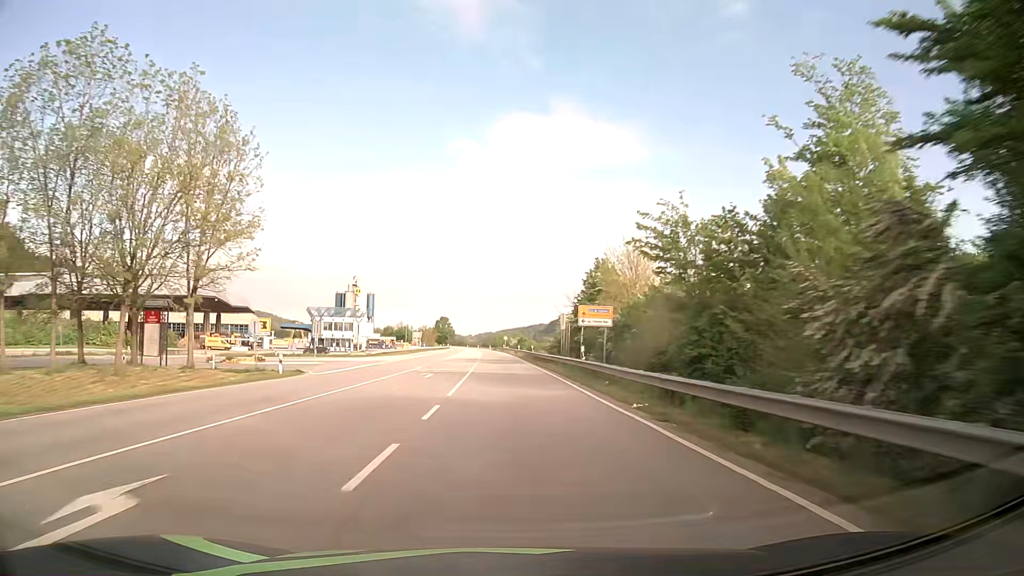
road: primary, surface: asphalt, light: Day
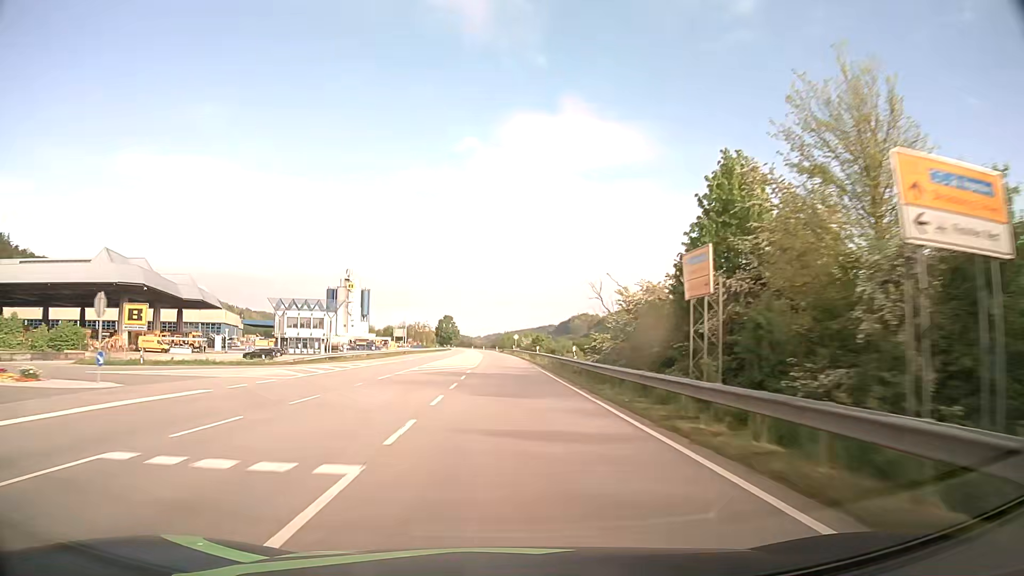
(-0.1, +31.5) m; -1°
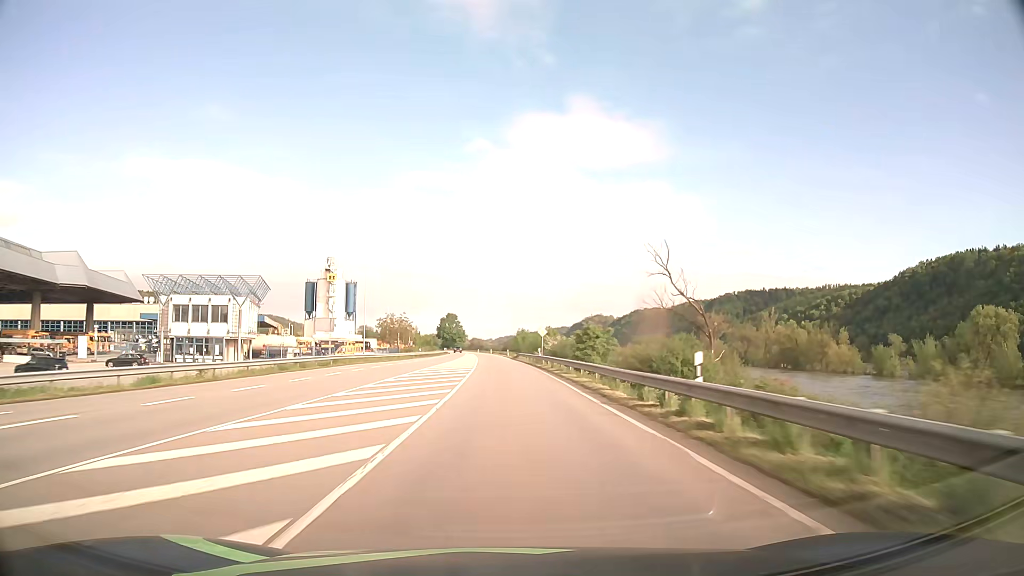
(-0.5, +47.3) m; -1°
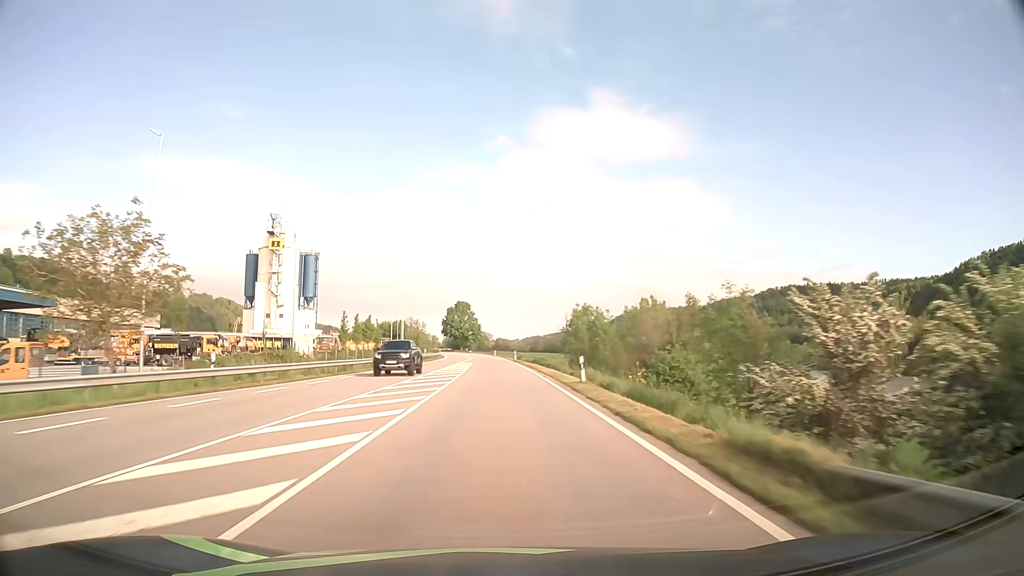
(-1.3, +78.8) m; -2°
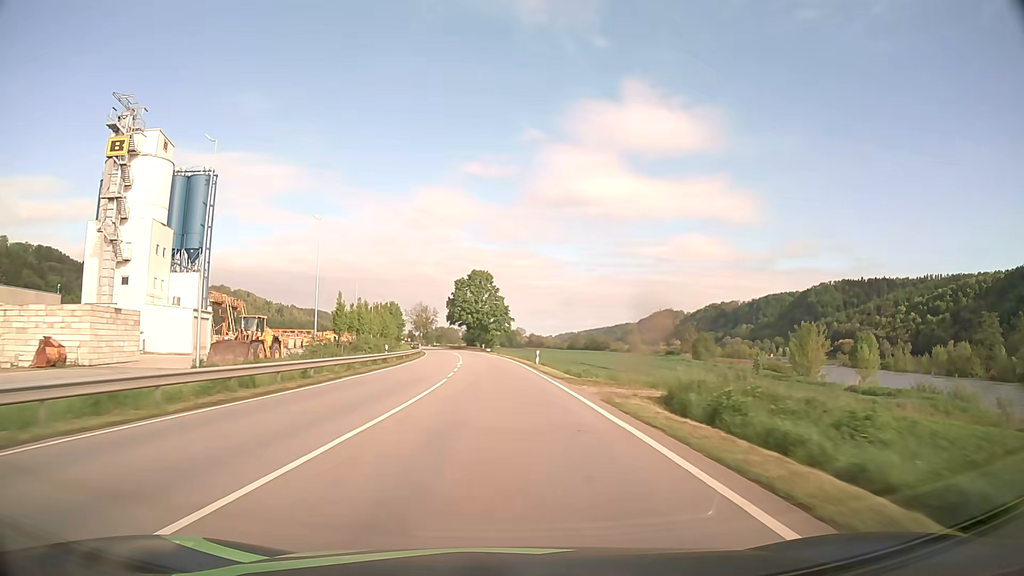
(-1.9, +78.9) m; -3°
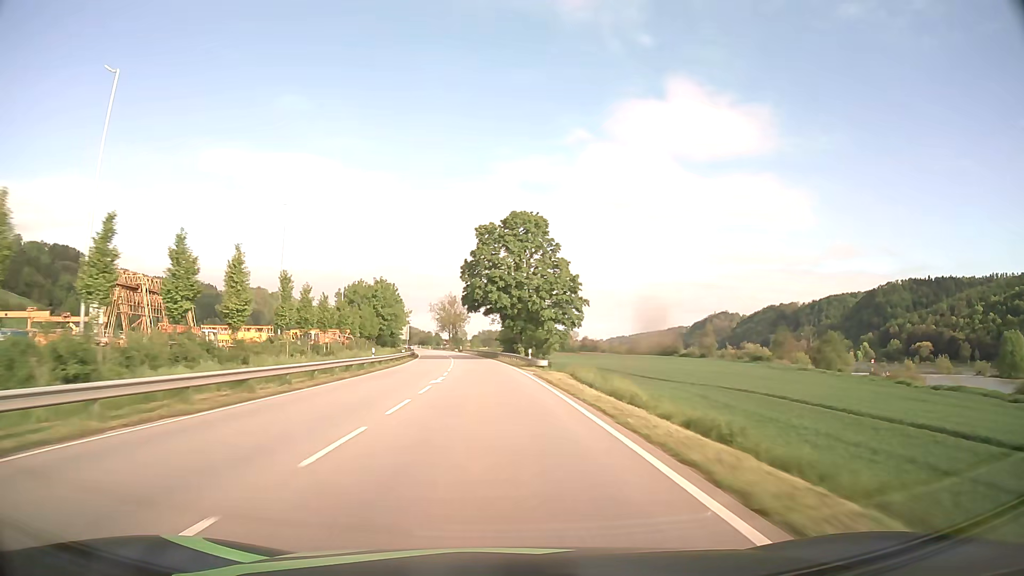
(-1.7, +63.2) m; -4°
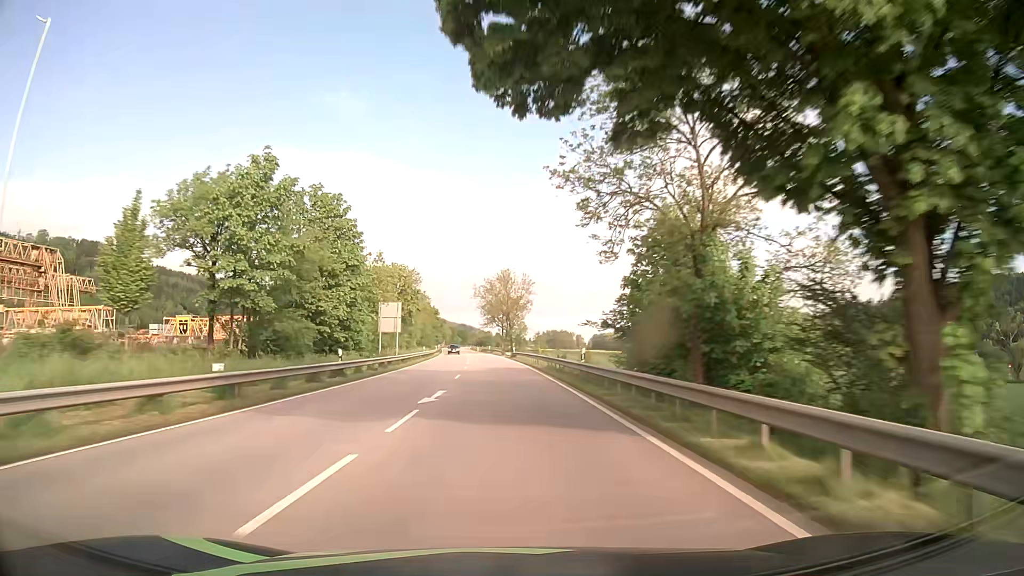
(-3.0, +63.2) m; -5°
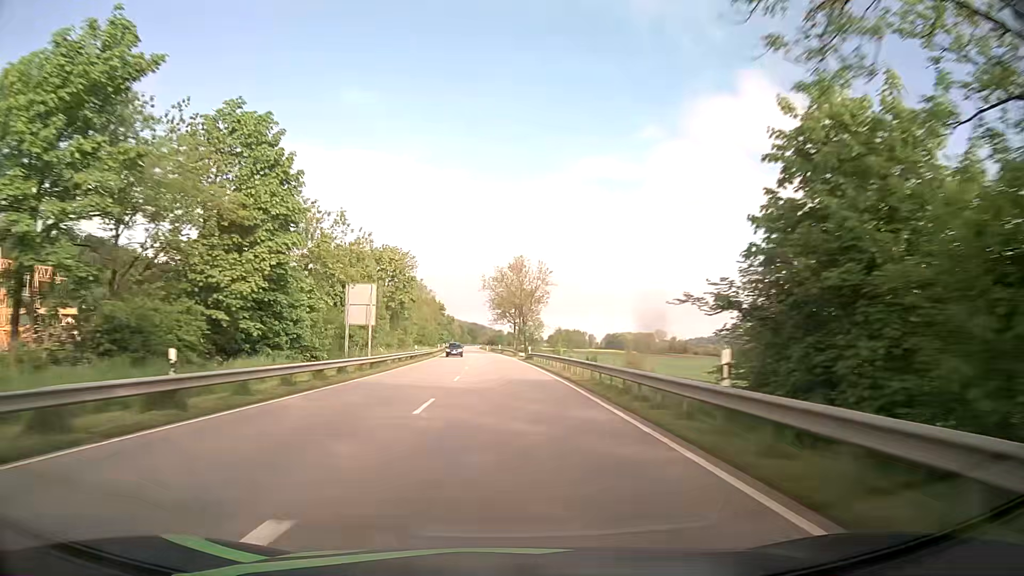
(-0.2, +15.8) m; -1°
(0, +10) (0, +20) (0, +30) (-1, +40) (-1, +50) (-2, +60) (-2, +70) (-3, +80) (-4, +90) (-4, +100) m
